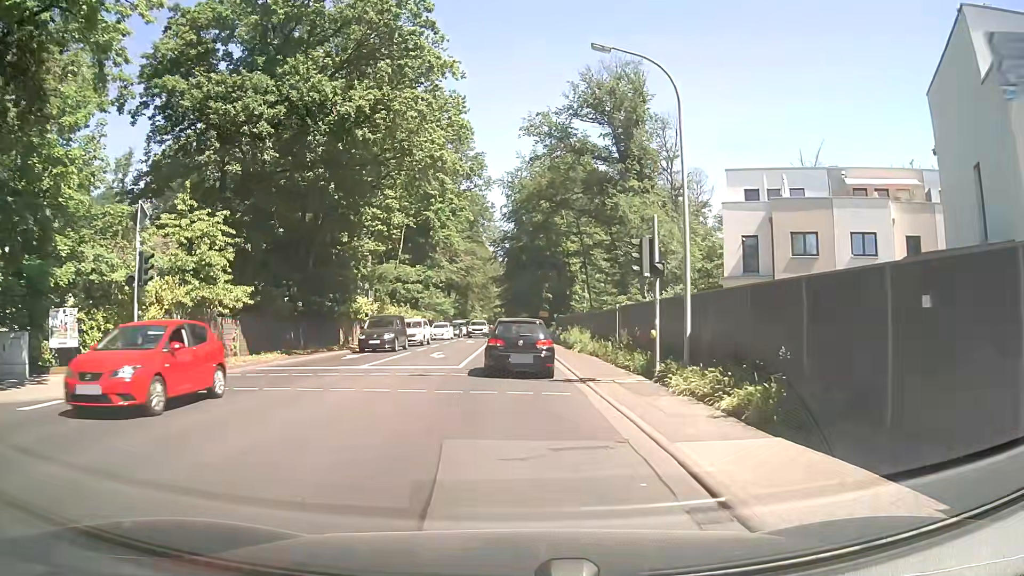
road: secondary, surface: asphalt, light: Day
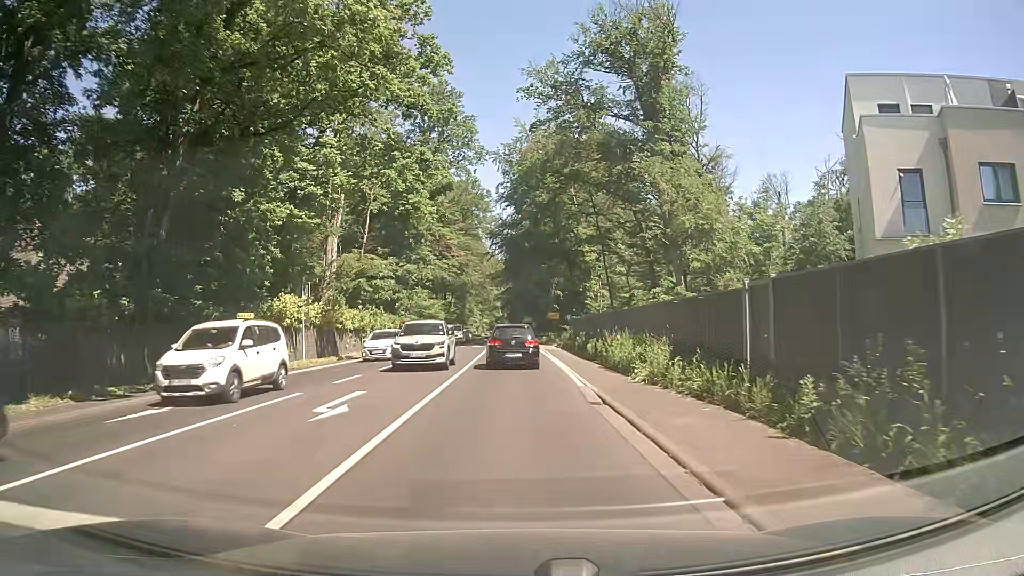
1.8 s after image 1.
(+0.1, +16.5) m; +1°
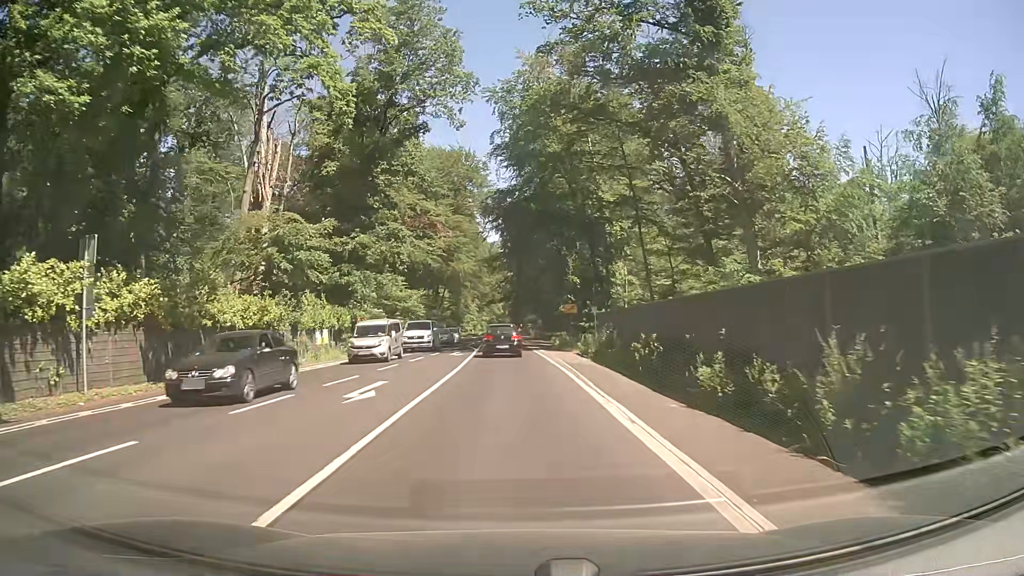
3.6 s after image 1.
(0.0, +19.1) m; 0°
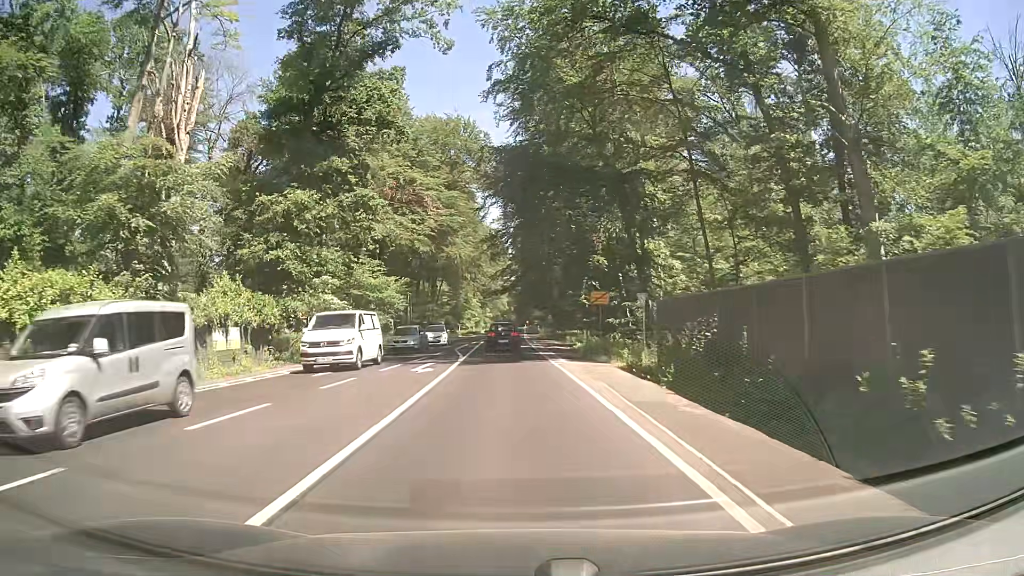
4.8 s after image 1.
(-0.1, +14.1) m; -1°
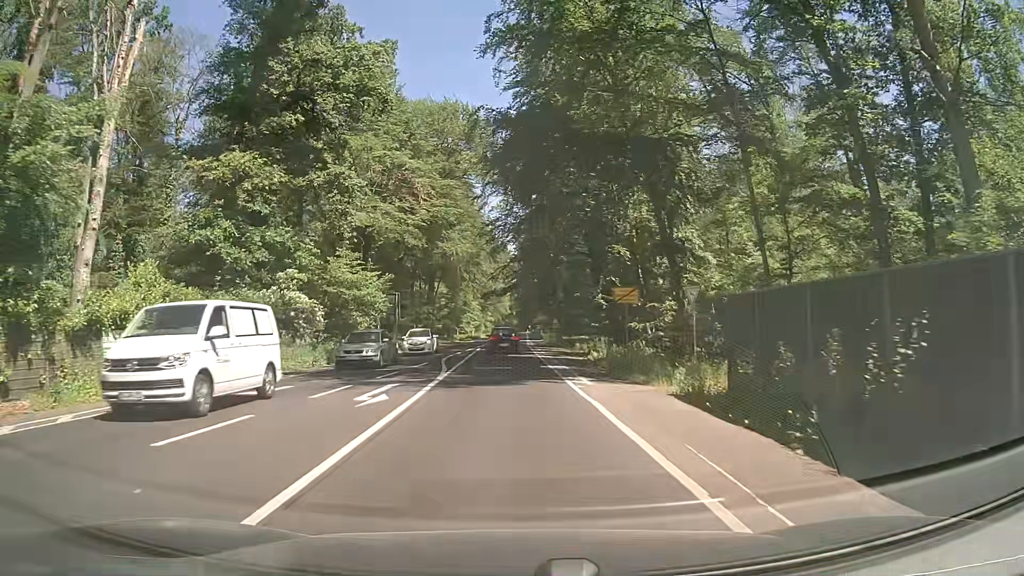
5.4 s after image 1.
(+0.1, +7.5) m; 0°
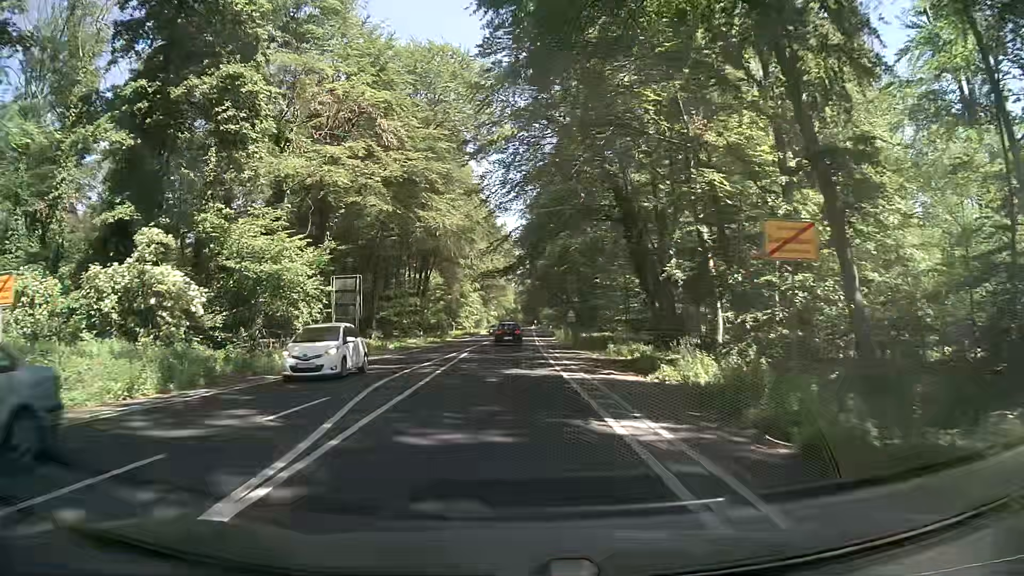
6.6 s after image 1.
(-0.1, +15.7) m; -1°
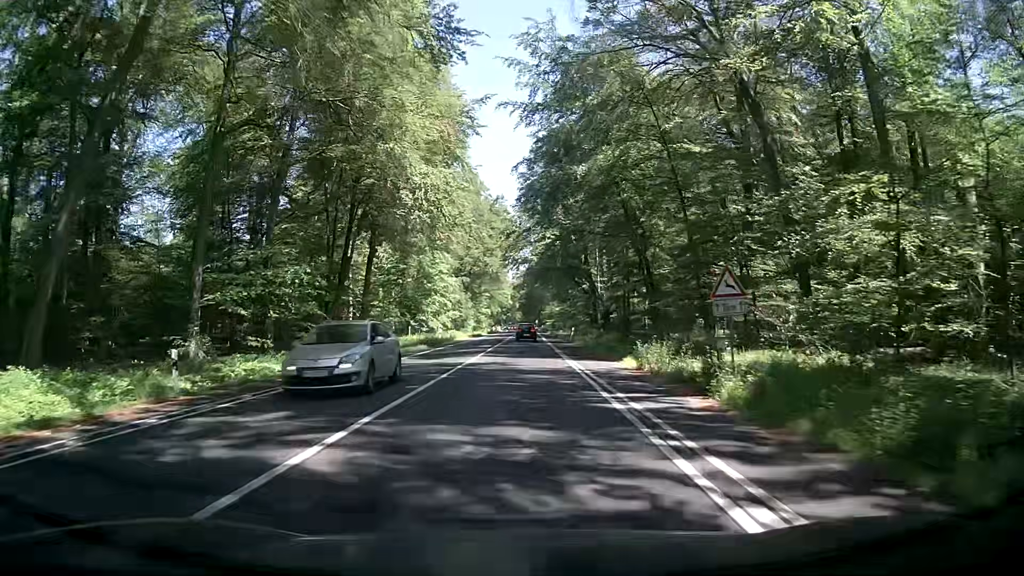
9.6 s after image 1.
(-0.4, +42.1) m; -1°
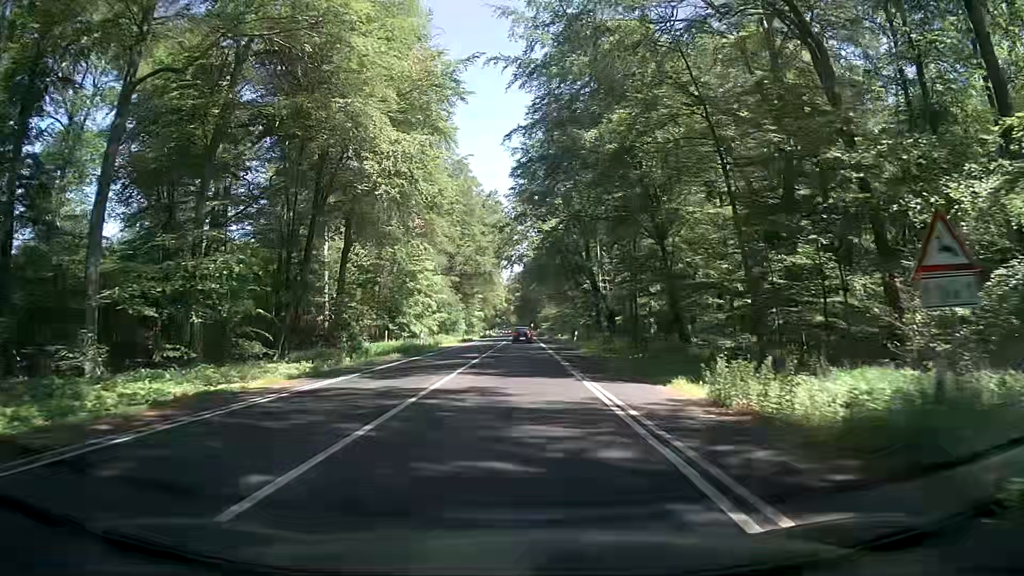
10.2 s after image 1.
(+0.1, +8.5) m; +1°
(0, +10) (0, +20) (0, +30) (+1, +40) (+1, +50) (+1, +60) (+1, +70) (+1, +80) (+1, +90) (+2, +100) m
